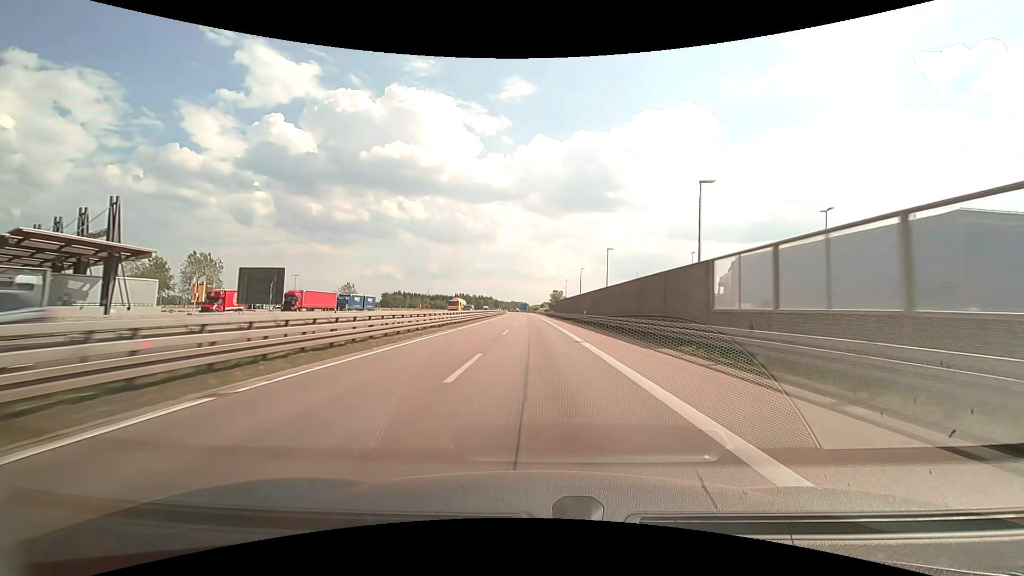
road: motorway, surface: asphalt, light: Day
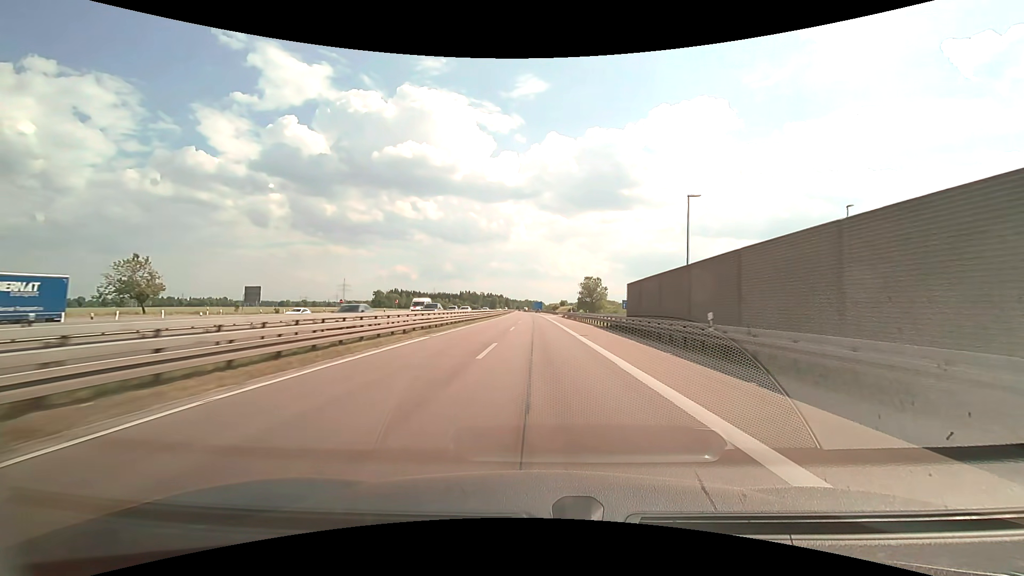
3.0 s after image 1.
(-1.6, +85.9) m; -2°
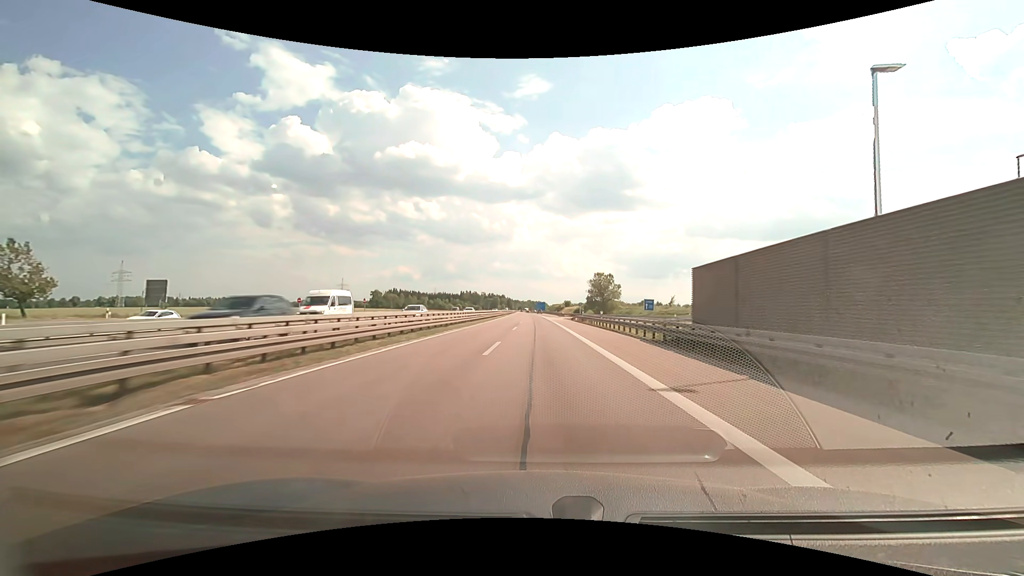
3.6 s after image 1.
(-0.1, +16.8) m; 0°
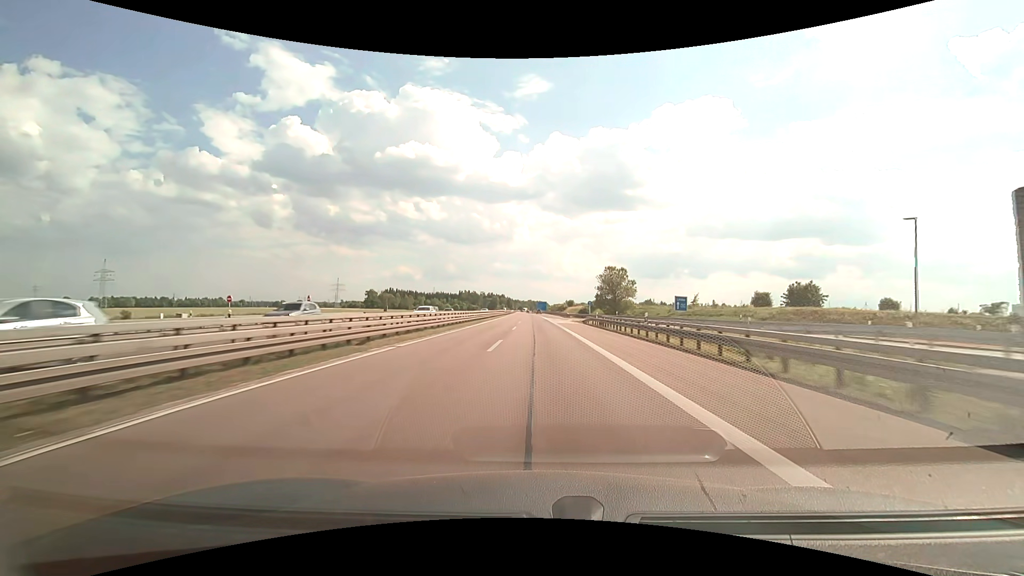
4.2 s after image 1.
(0.0, +16.7) m; 0°
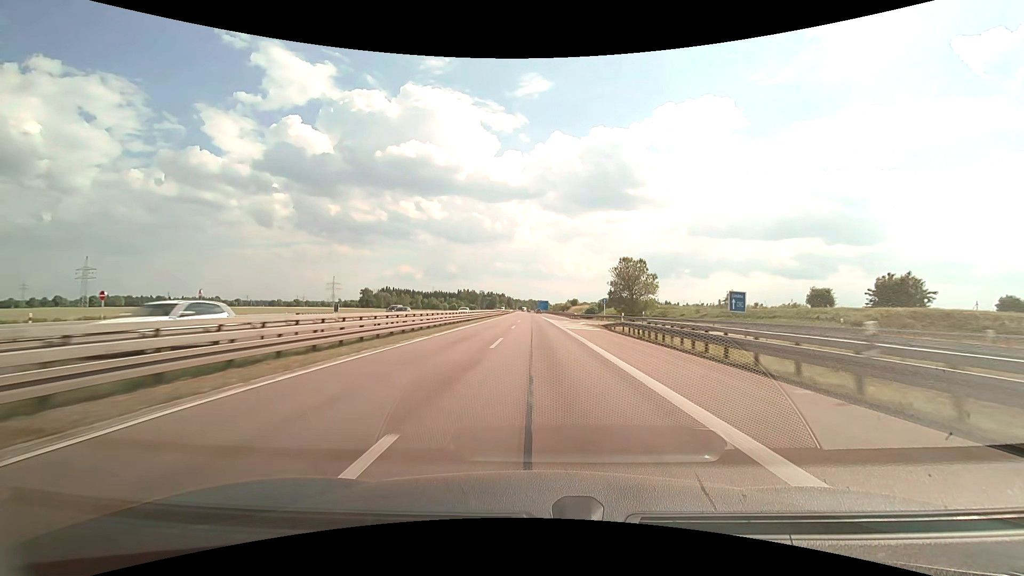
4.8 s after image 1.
(0.0, +16.6) m; 0°
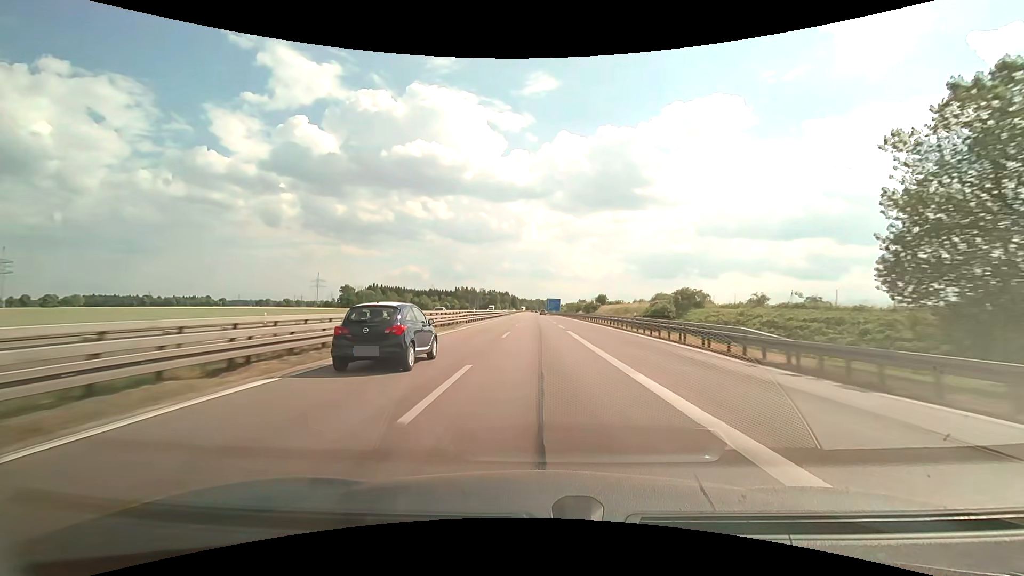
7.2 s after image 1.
(-0.5, +65.5) m; -1°
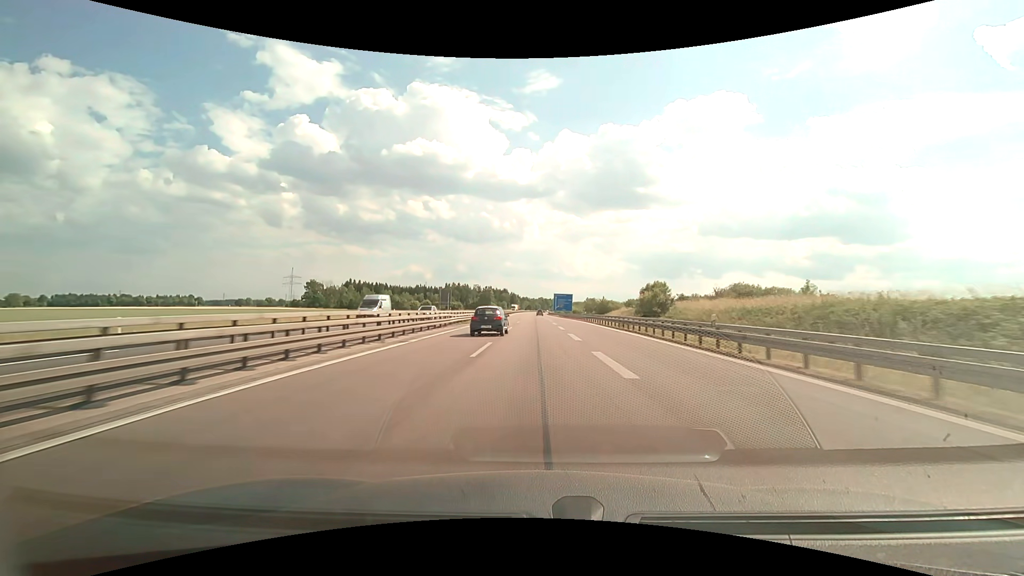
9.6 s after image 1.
(-0.2, +63.9) m; 0°
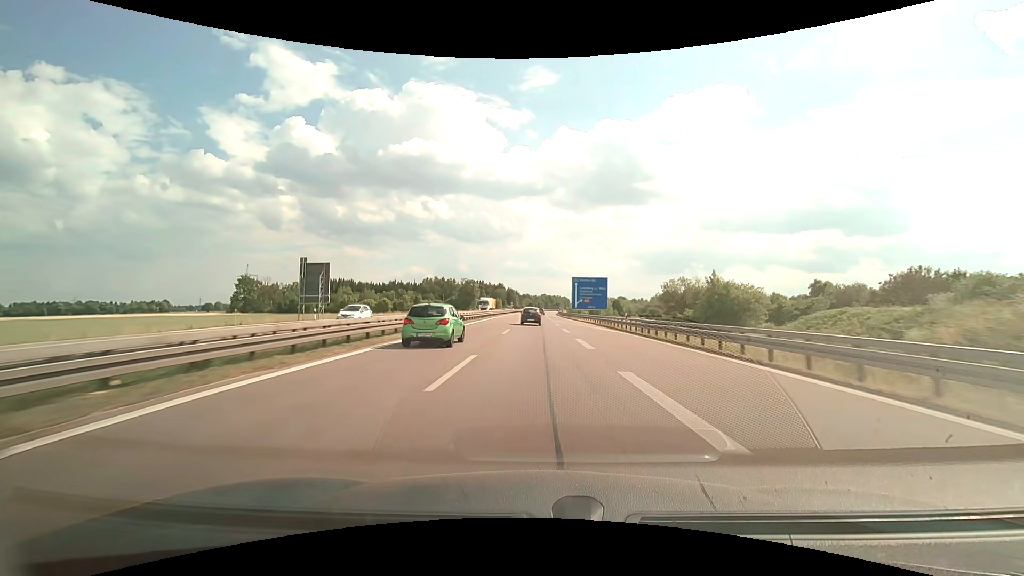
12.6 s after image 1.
(-0.3, +78.0) m; 0°
(0, +10) (0, +20) (0, +30) (0, +40) (0, +50) (0, +60) (0, +70) (0, +80) (0, +90) (0, +100) m
